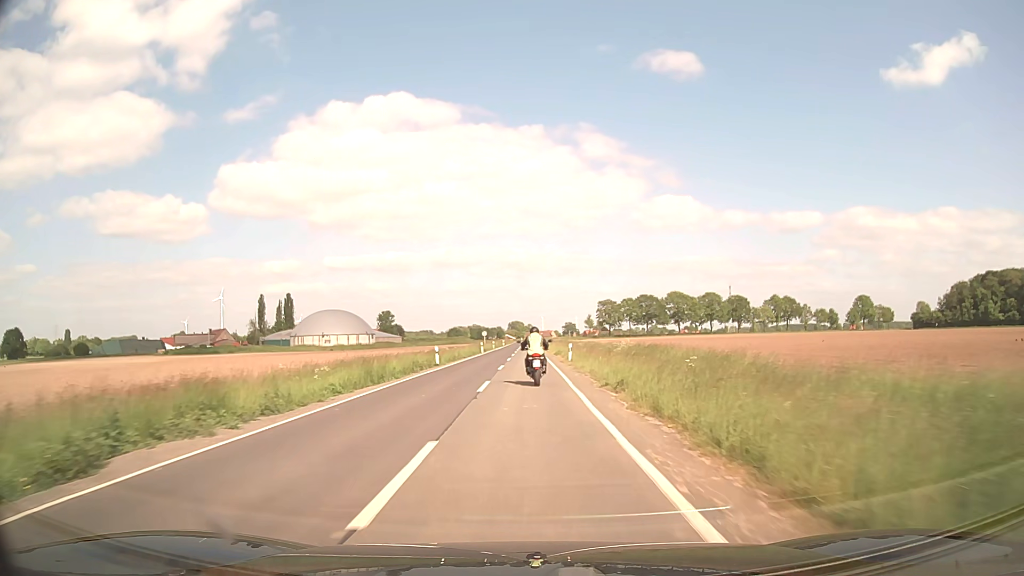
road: secondary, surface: asphalt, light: Day
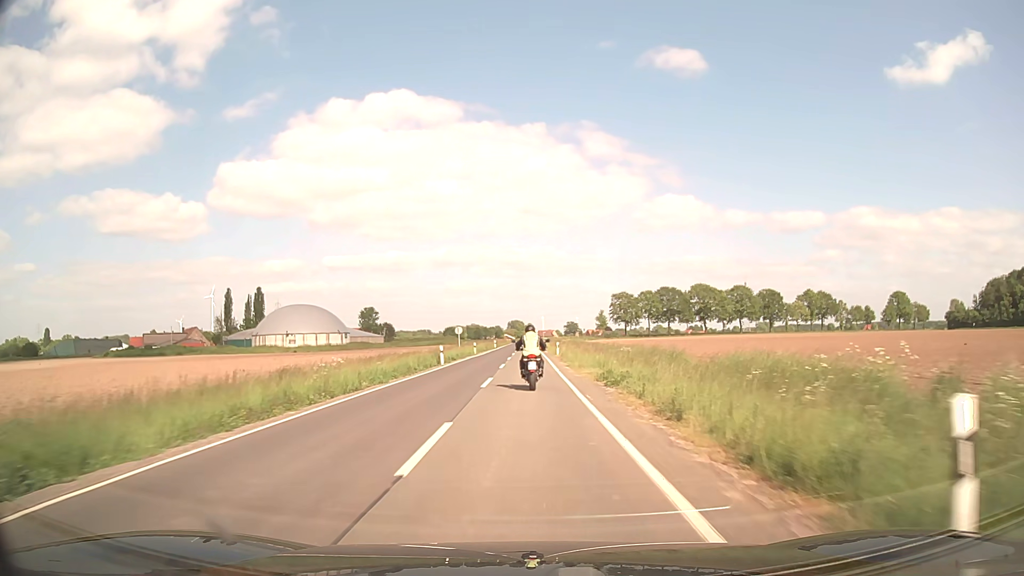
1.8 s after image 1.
(-0.1, +35.0) m; 0°
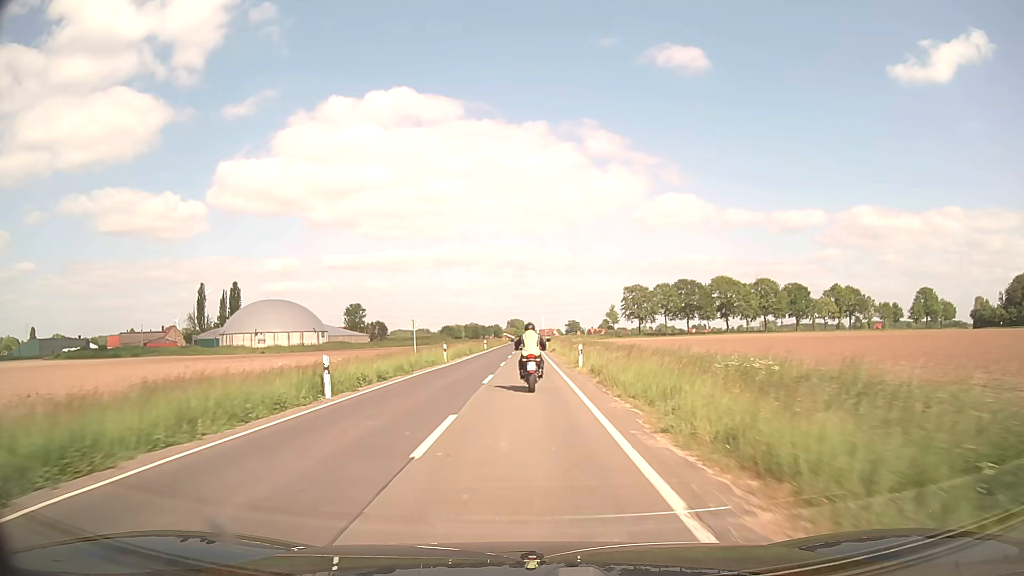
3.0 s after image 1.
(0.0, +23.1) m; 0°
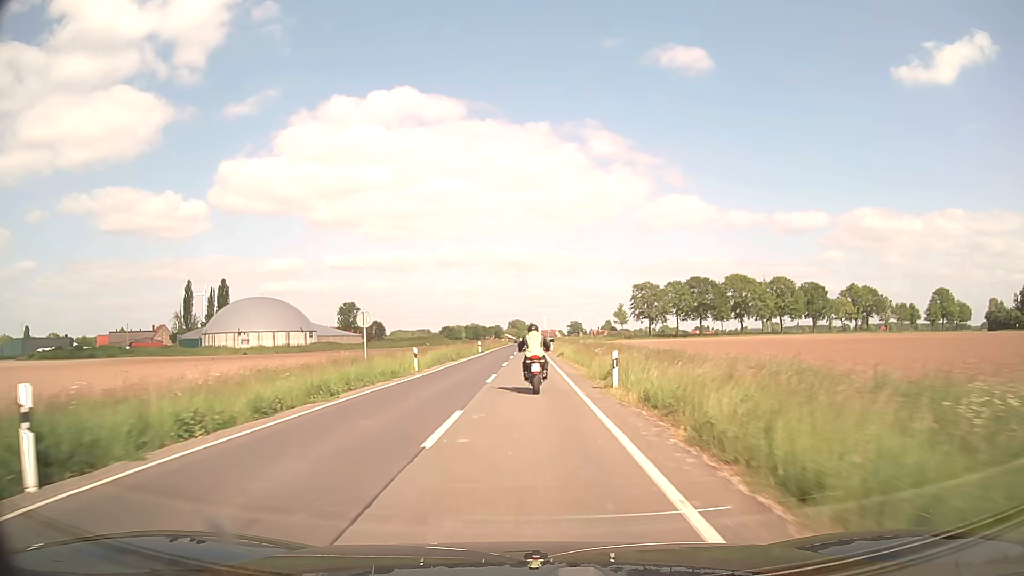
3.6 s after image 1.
(0.0, +11.4) m; 0°
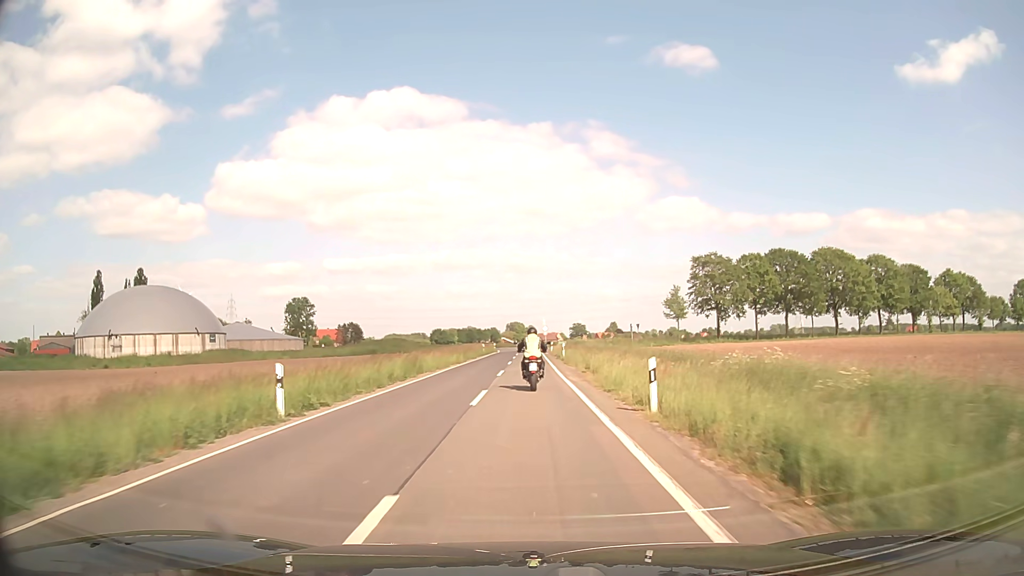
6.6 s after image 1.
(0.0, +54.7) m; 0°
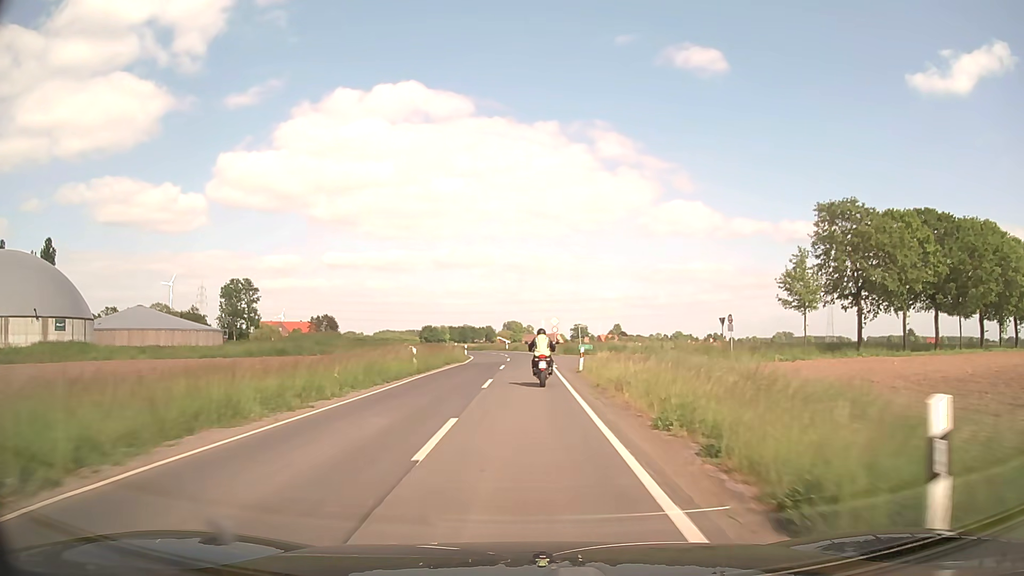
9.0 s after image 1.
(+0.1, +43.0) m; 0°
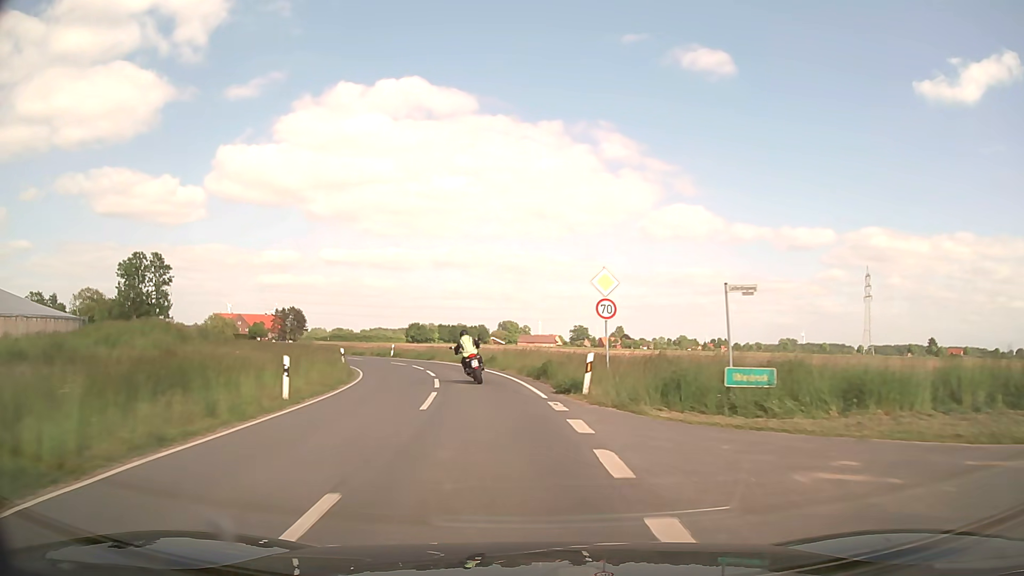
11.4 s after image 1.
(+0.3, +41.9) m; +1°
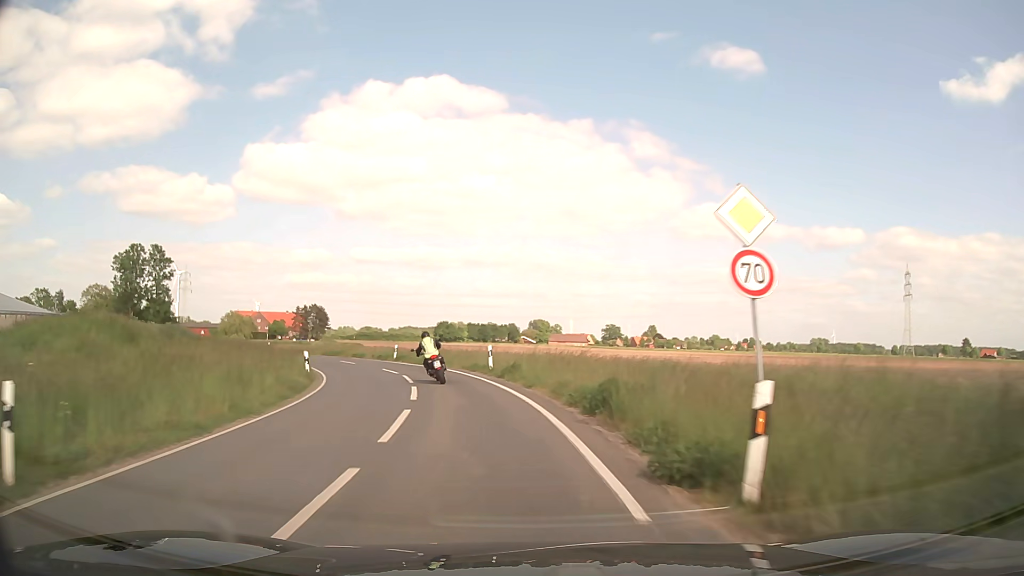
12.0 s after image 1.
(-0.1, +10.1) m; -2°
